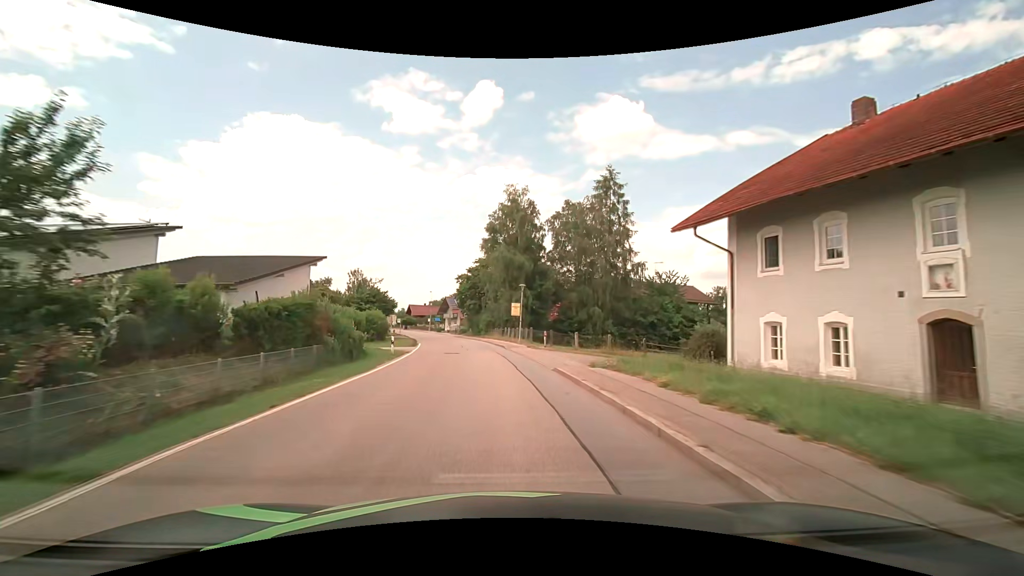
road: tertiary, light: Day
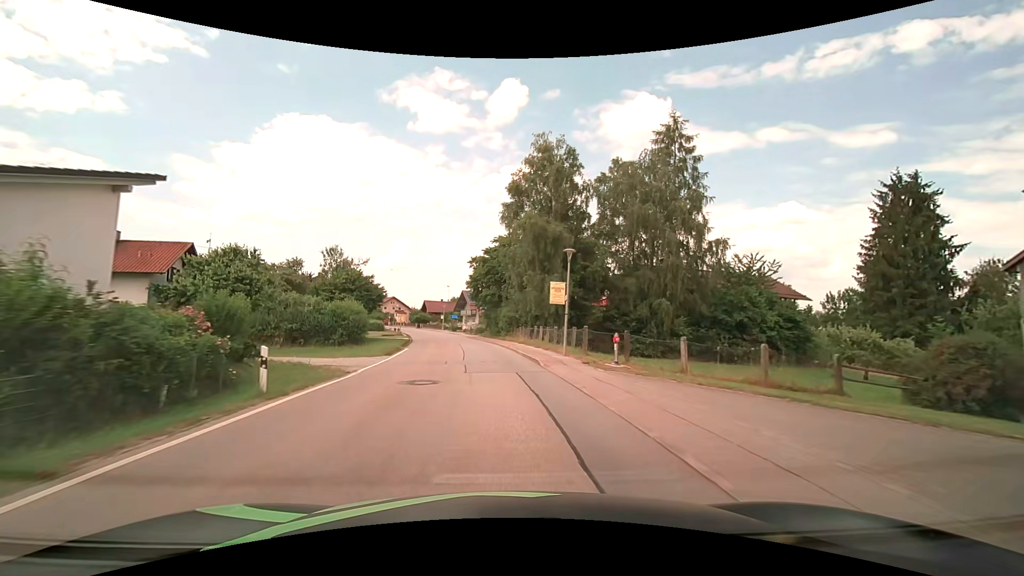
(-0.4, +15.8) m; -3°
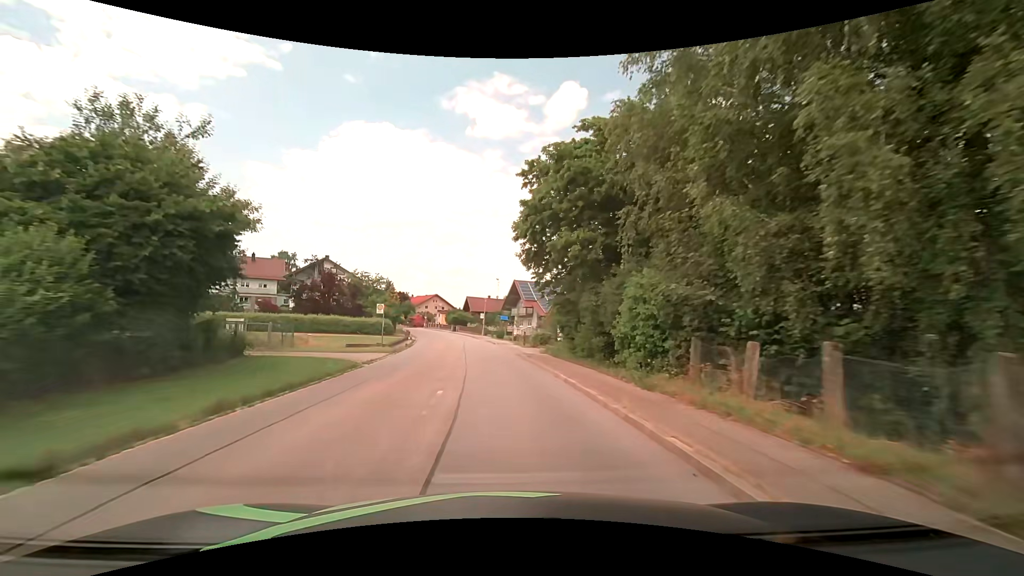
(-2.0, +30.8) m; -6°
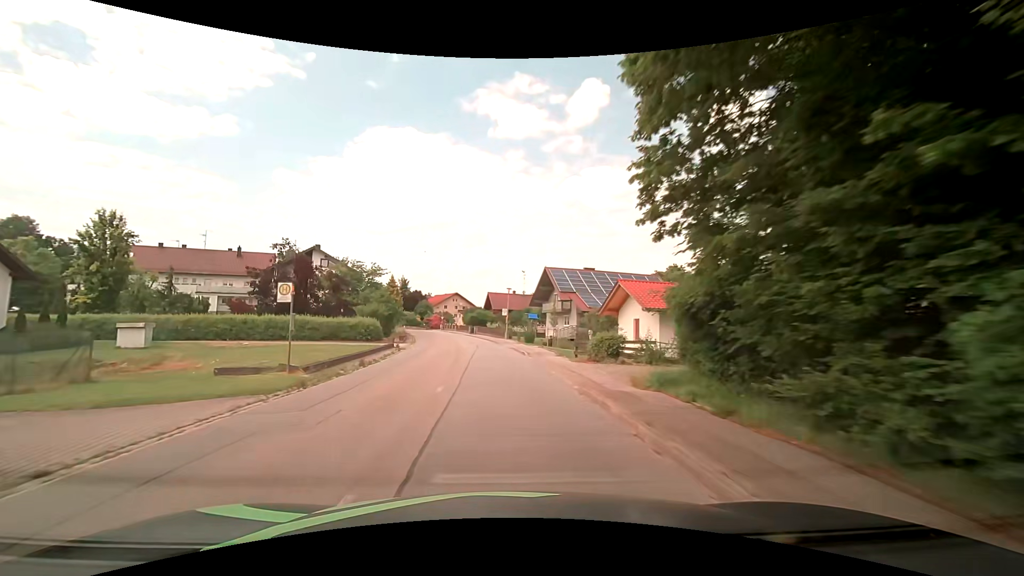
(-0.4, +15.7) m; -3°
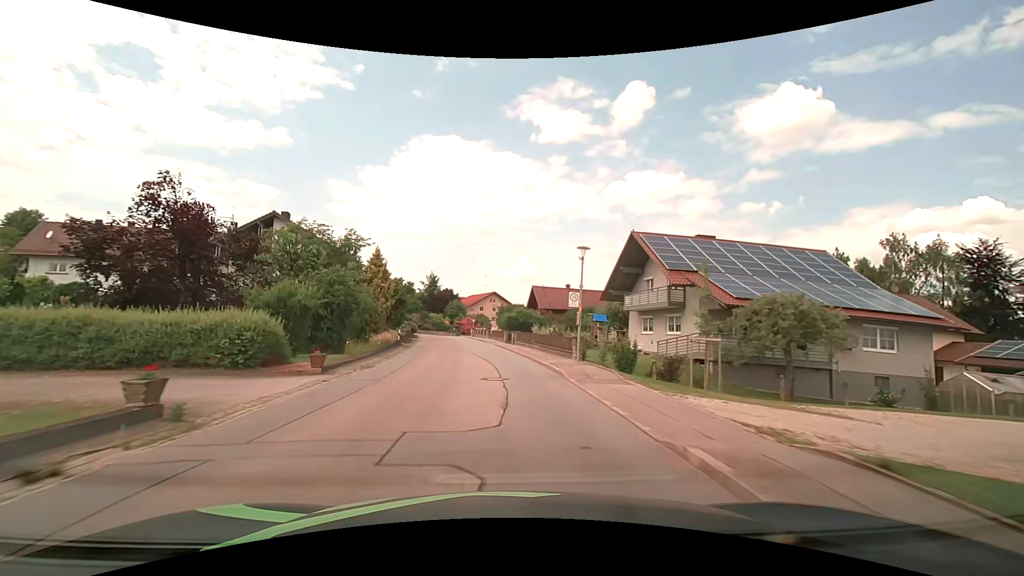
(-1.0, +23.7) m; -5°
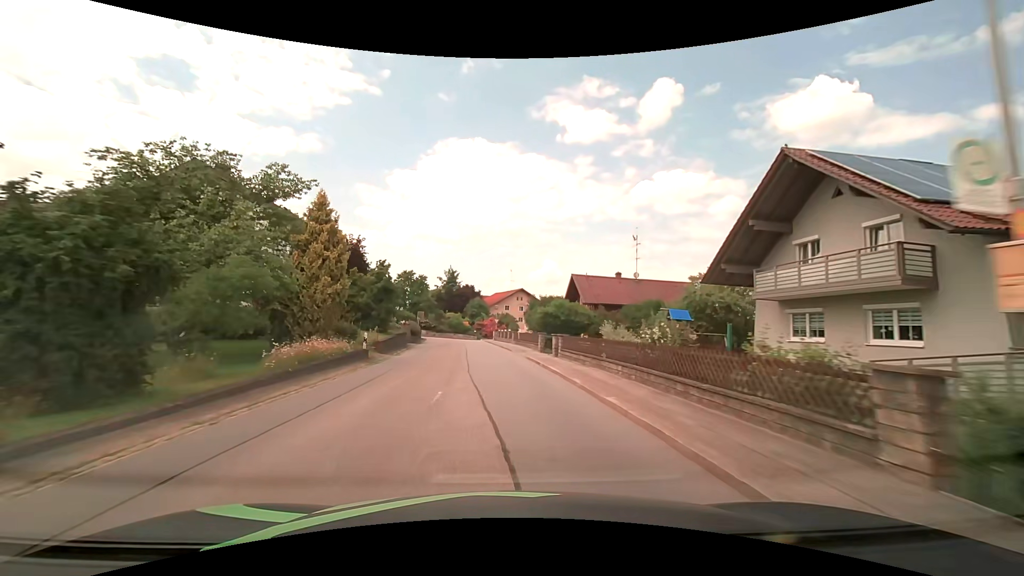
(-0.4, +15.5) m; -3°
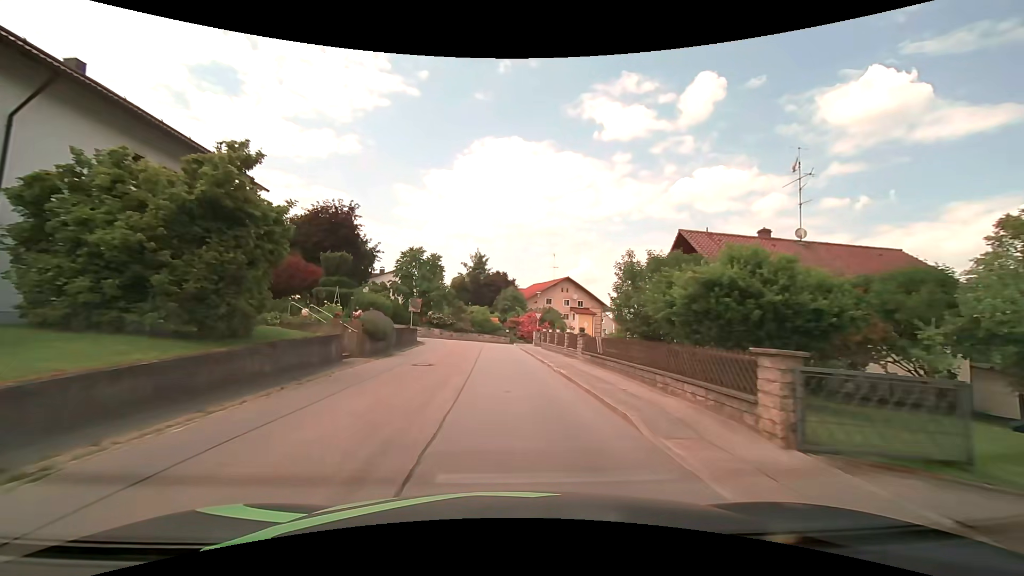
(-0.8, +22.5) m; -4°
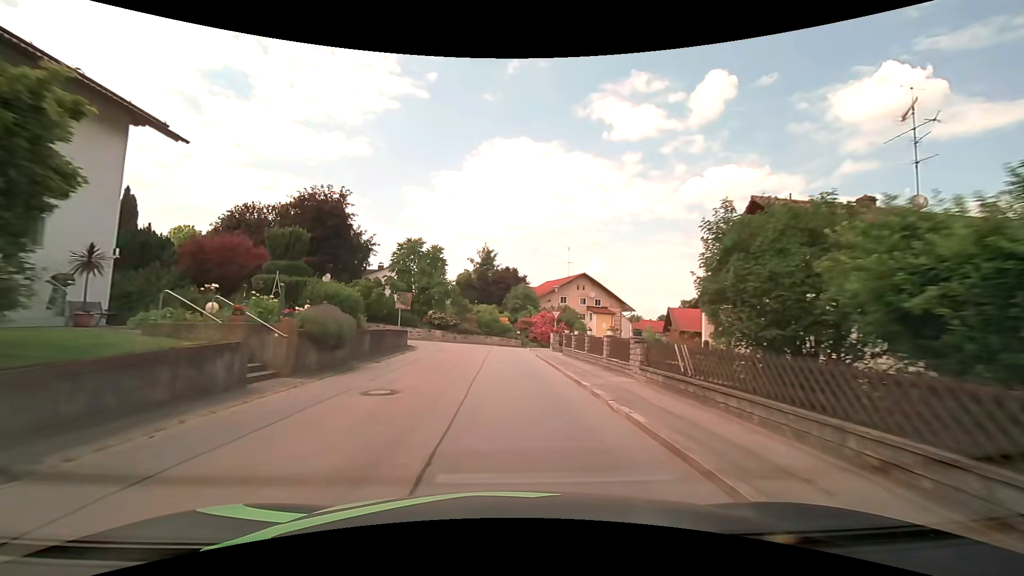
(-0.1, +7.0) m; -2°
(0, +10) (0, +20) (0, +30) (0, +40) (+5, +49) (+13, +55) (+19, +63) (+24, +72) (+26, +81) (+29, +91) m
